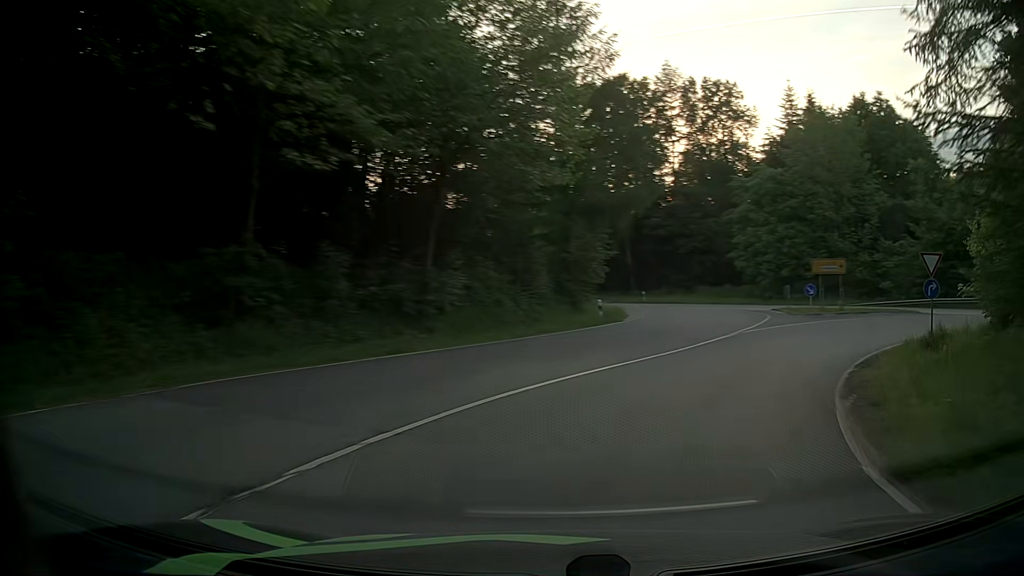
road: primary_link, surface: asphalt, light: Day
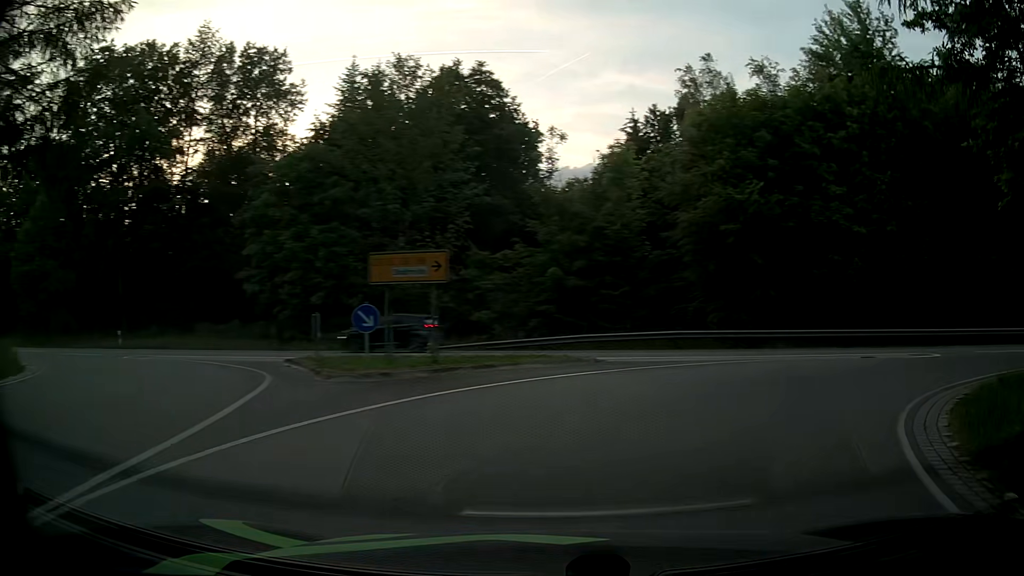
(+5.5, +18.1) m; +39°
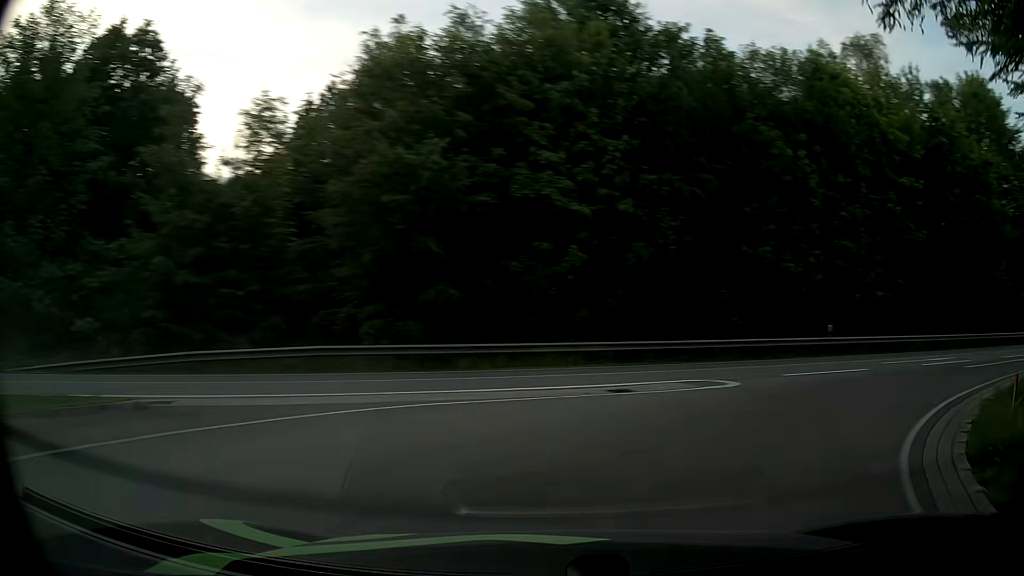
(+1.9, +8.4) m; +27°
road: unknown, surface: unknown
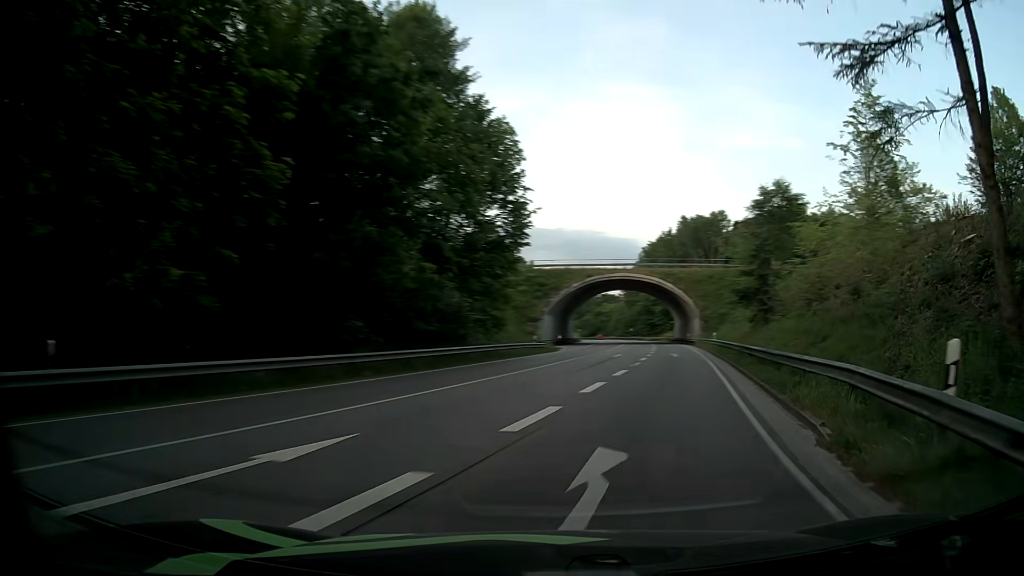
(+8.4, +15.0) m; +53°
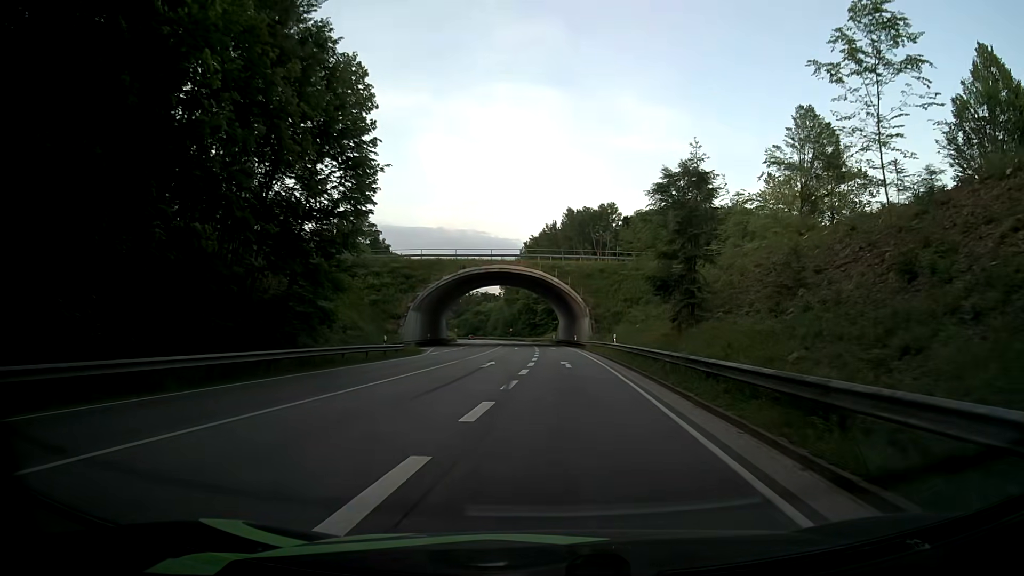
(+1.5, +10.9) m; +12°
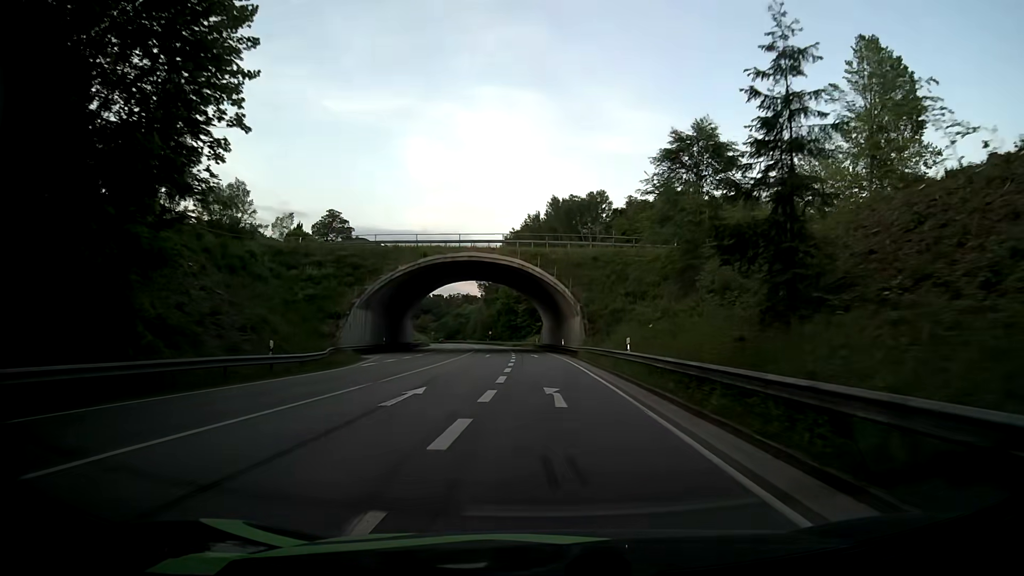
(+0.3, +14.8) m; +2°
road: primary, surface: asphalt
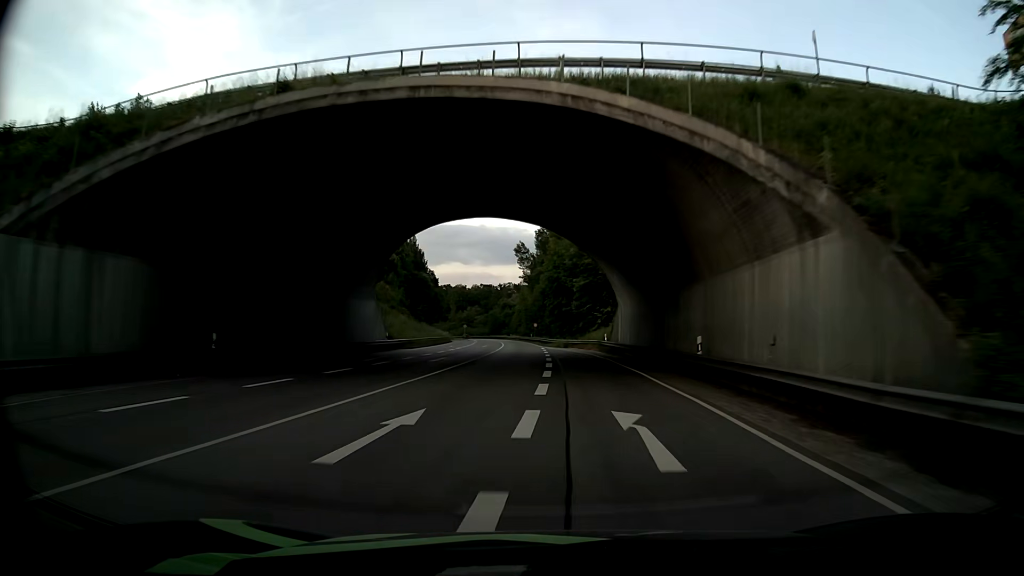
(-1.3, +42.6) m; -4°
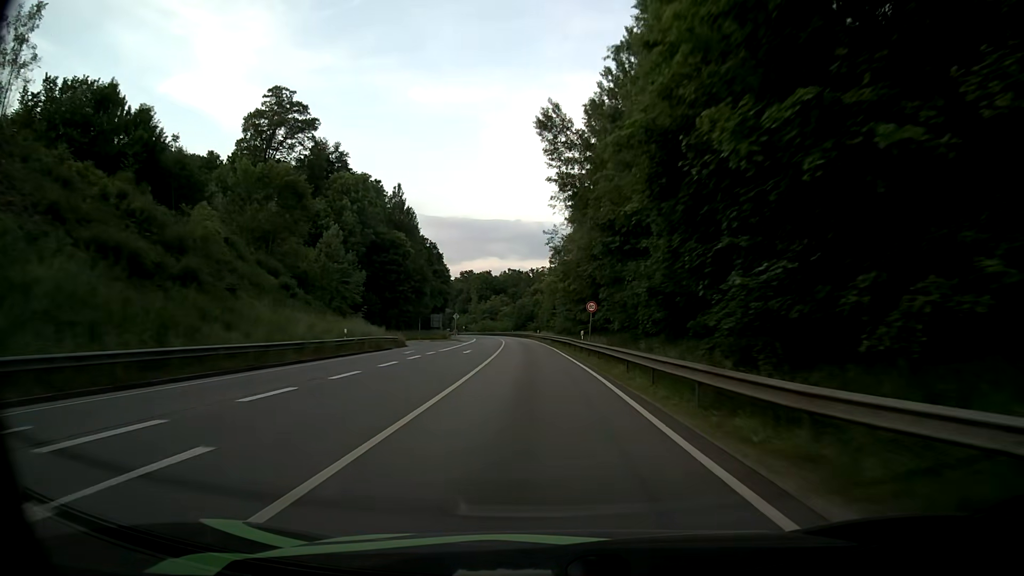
(-2.8, +64.5) m; -3°
(0, +10) (0, +20) (-1, +30) (-1, +40) (-2, +50) (-3, +60) (-3, +70) (-4, +80) (-5, +90) (-6, +100) m
